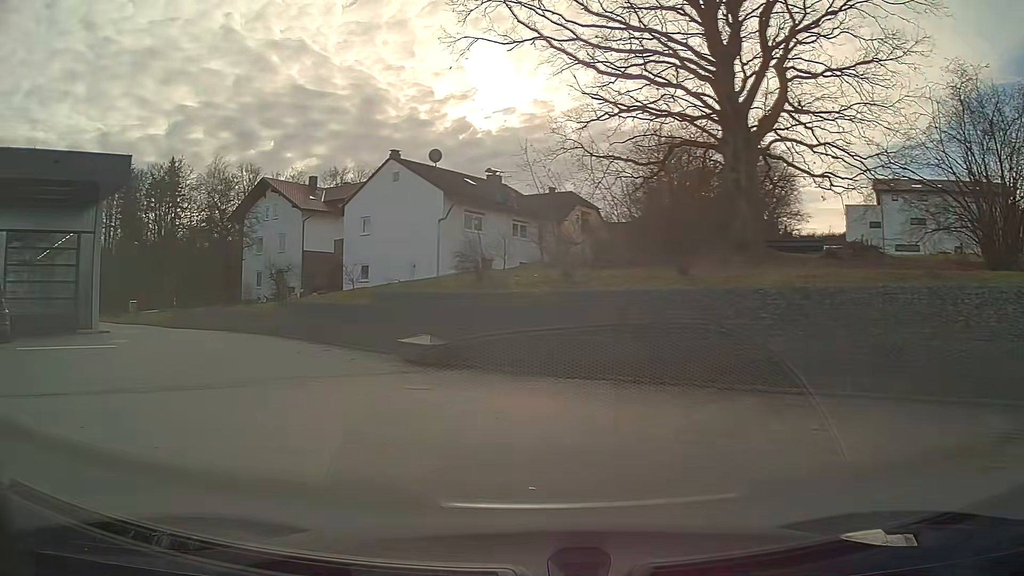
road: secondary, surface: asphalt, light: Day
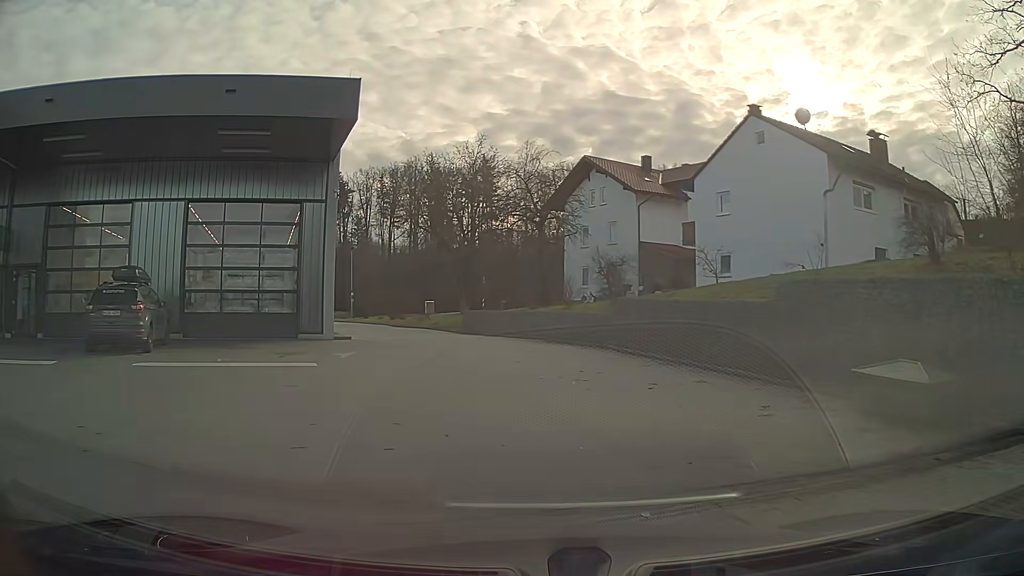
(-2.6, +9.6) m; -25°
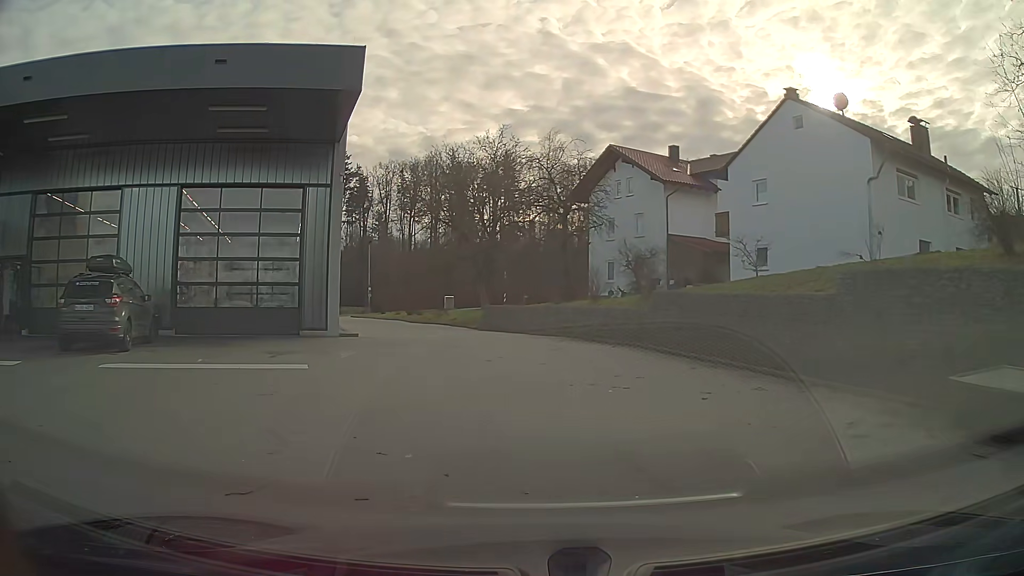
(0.0, +2.0) m; -1°
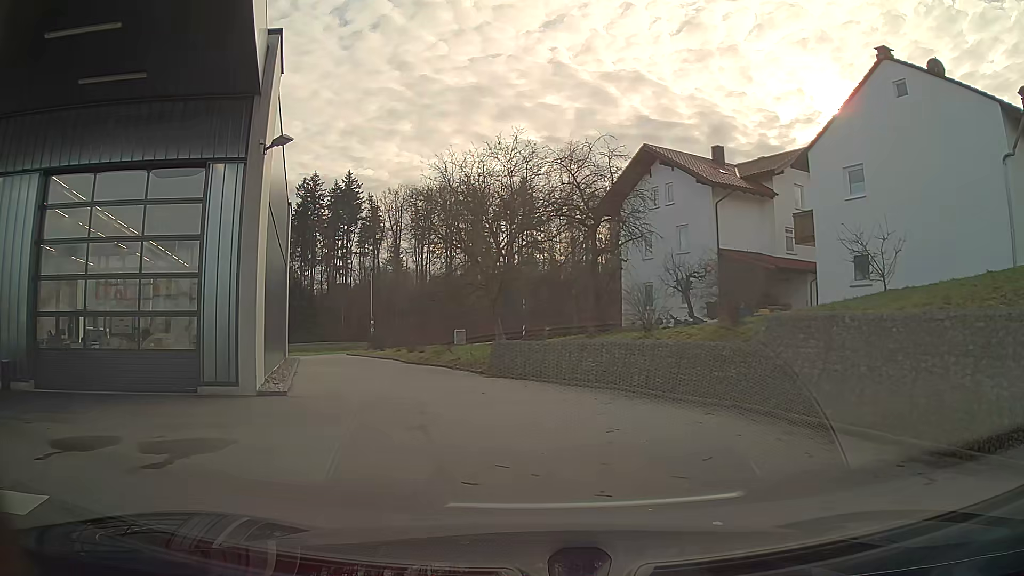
(-0.1, +7.8) m; -2°
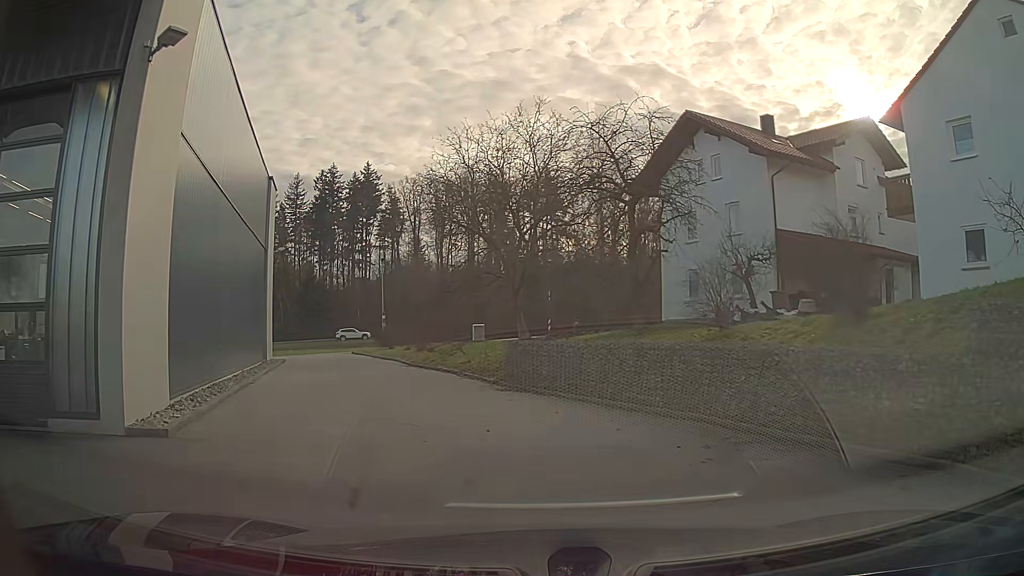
(-0.1, +5.4) m; -4°
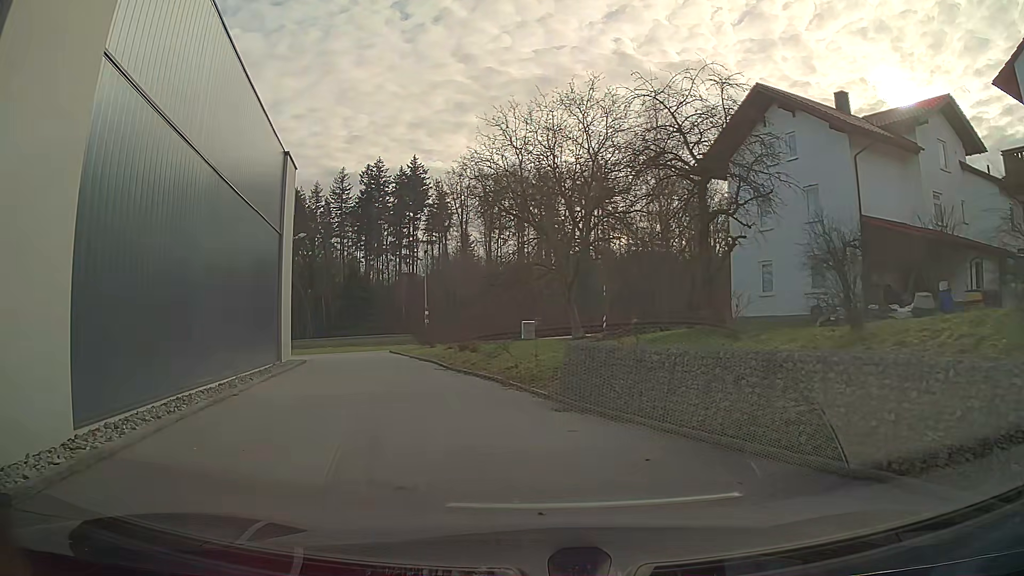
(-0.1, +3.8) m; -4°
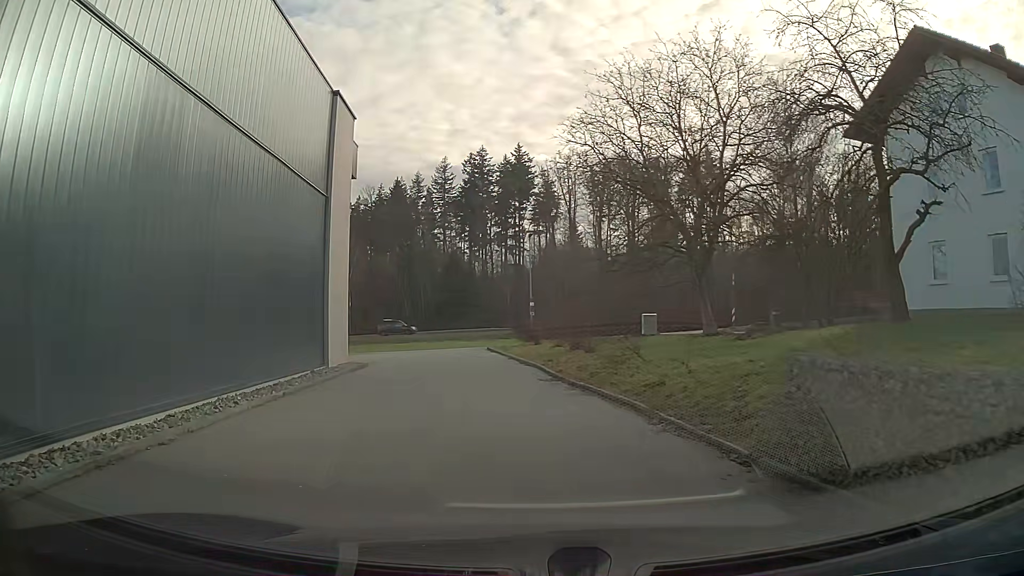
(-0.5, +6.3) m; -9°
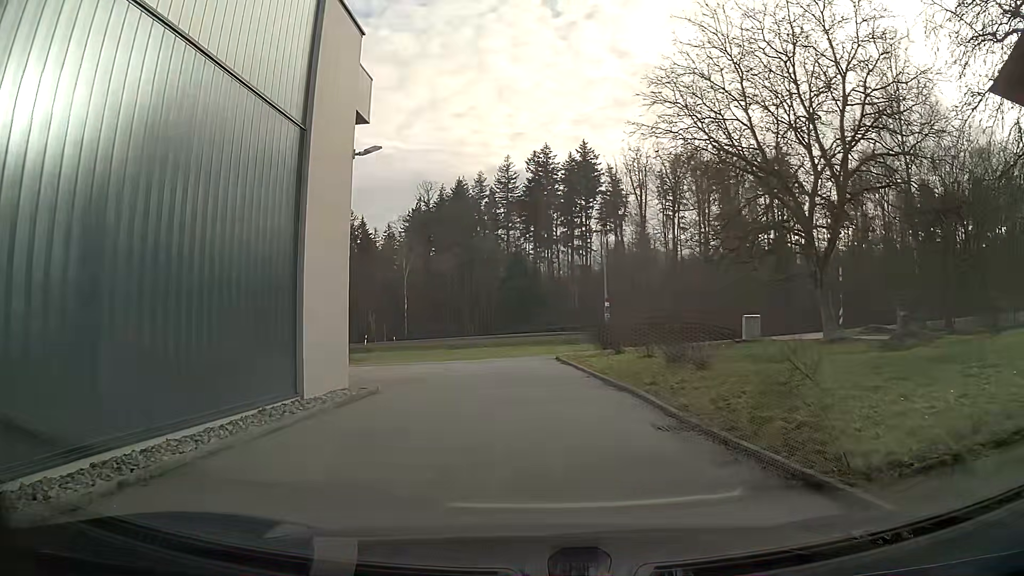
(-0.3, +6.9) m; -4°
(0, +10) (-1, +20) (-2, +30) (-7, +38) (-17, +39) (-27, +40) (-37, +40) (-47, +41) (-57, +42) (-67, +43) m
